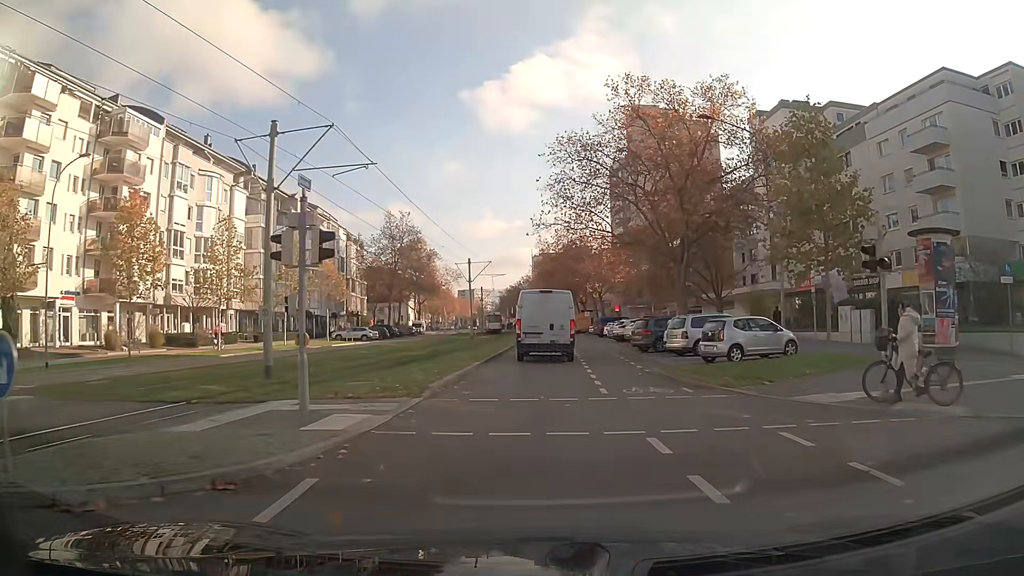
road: tertiary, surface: asphalt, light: Day
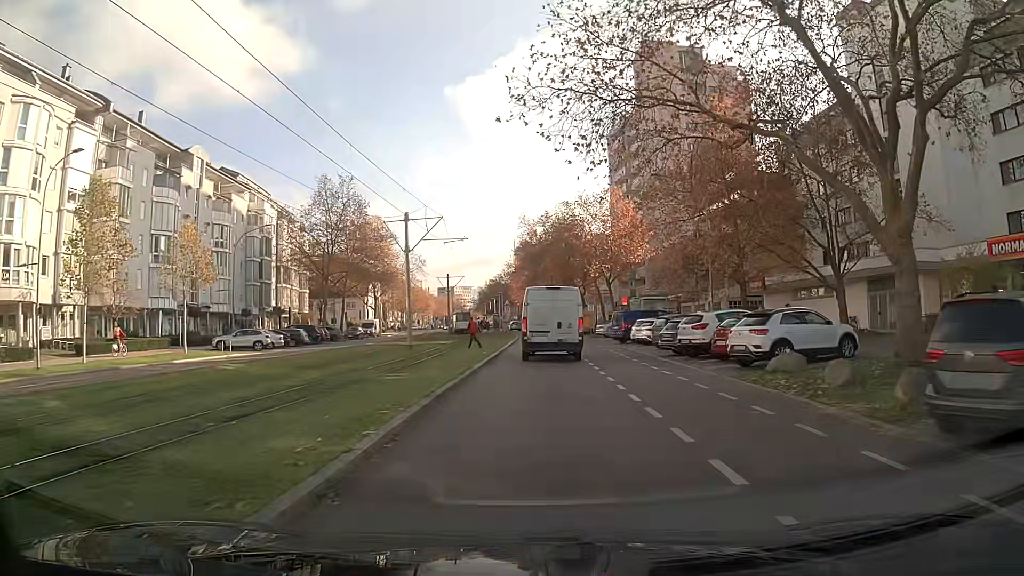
(+0.2, +25.8) m; +2°
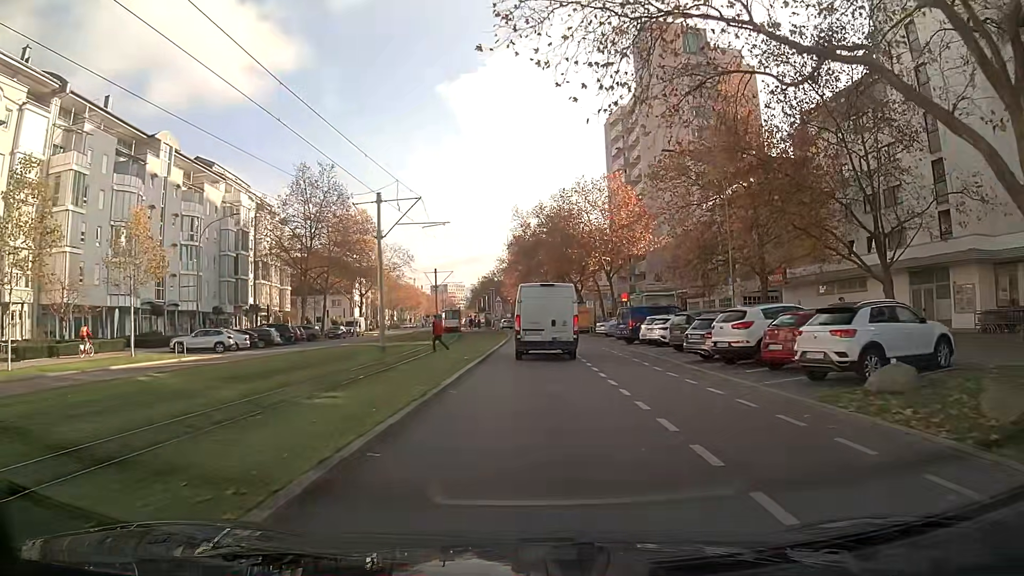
(0.0, +5.4) m; 0°
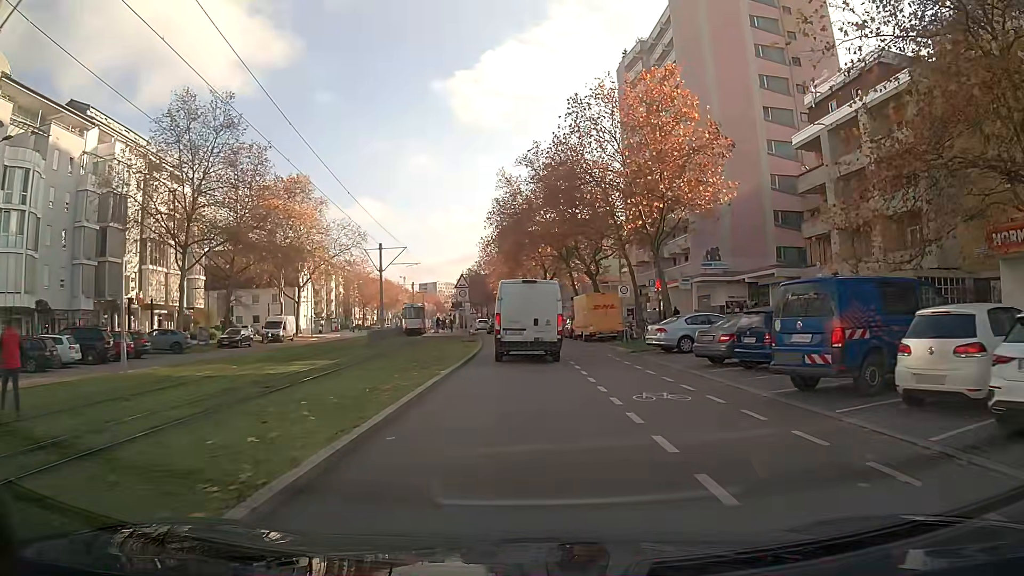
(+0.2, +25.2) m; 0°
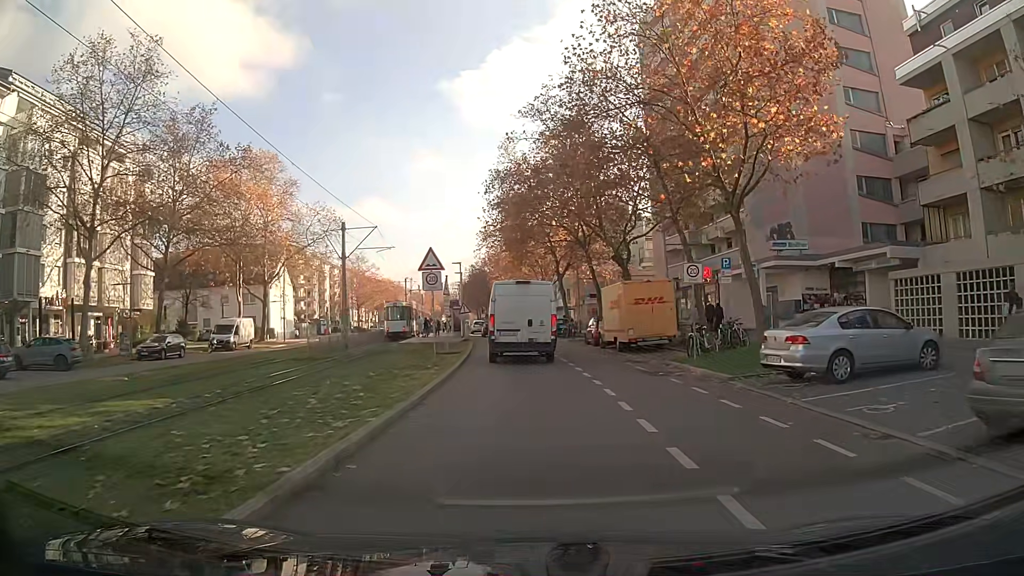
(-0.1, +12.6) m; -1°
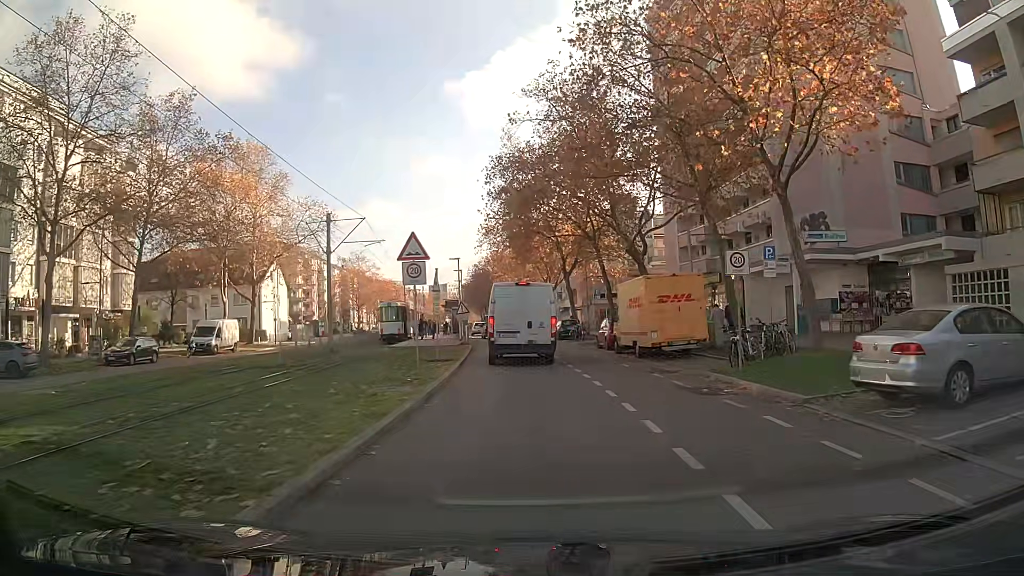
(0.0, +4.0) m; -1°
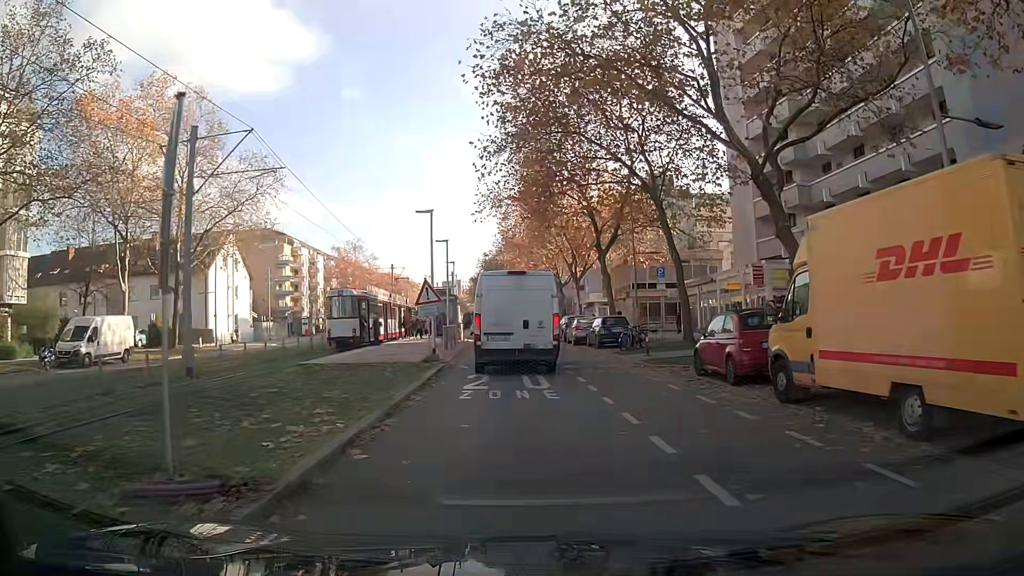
(-0.2, +17.1) m; 0°
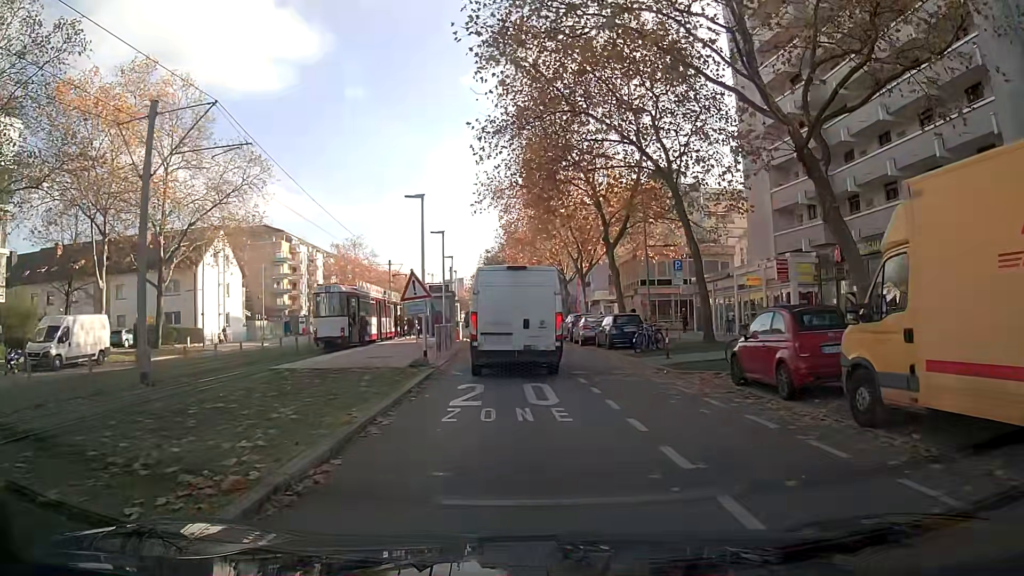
(0.0, +2.7) m; -1°
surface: paving_stones
(0, +10) (0, +20) (-1, +30) (-2, +40) (-3, +50) (-4, +60) (-5, +70) (-6, +80) (-7, +90) (-8, +100) m
